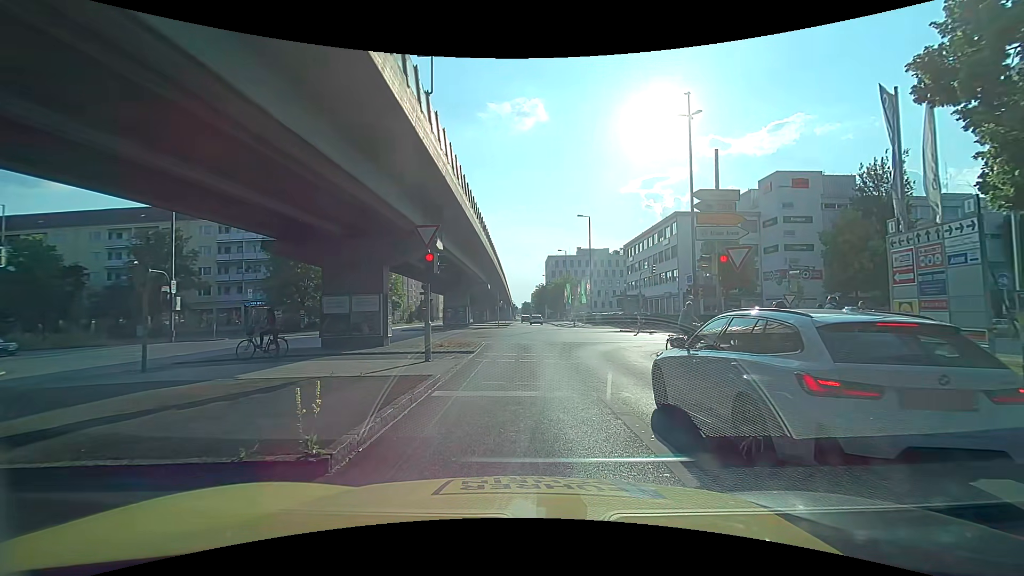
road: primary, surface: asphalt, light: Day
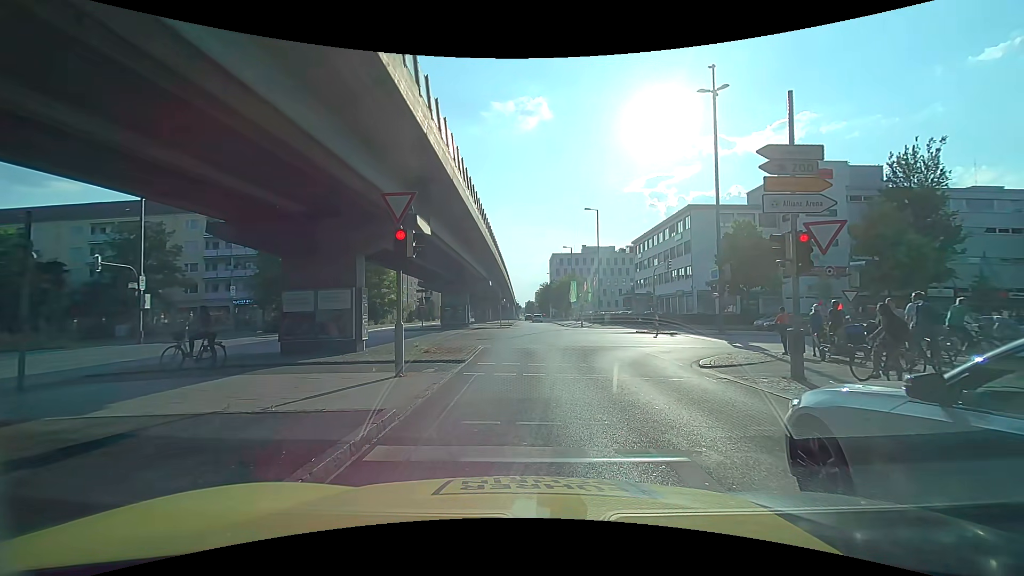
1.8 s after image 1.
(+0.1, +3.8) m; +2°
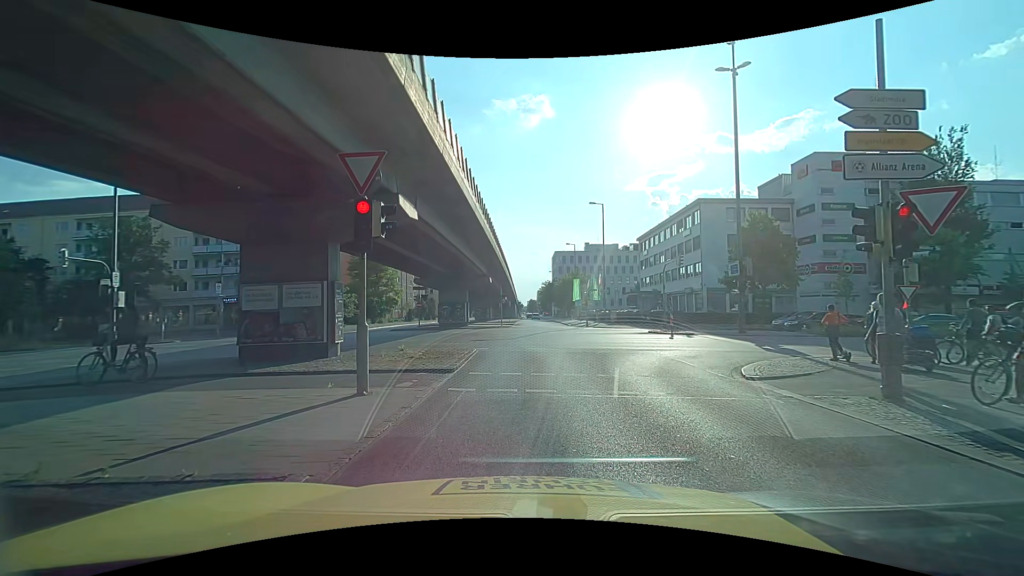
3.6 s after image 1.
(0.0, +2.5) m; 0°
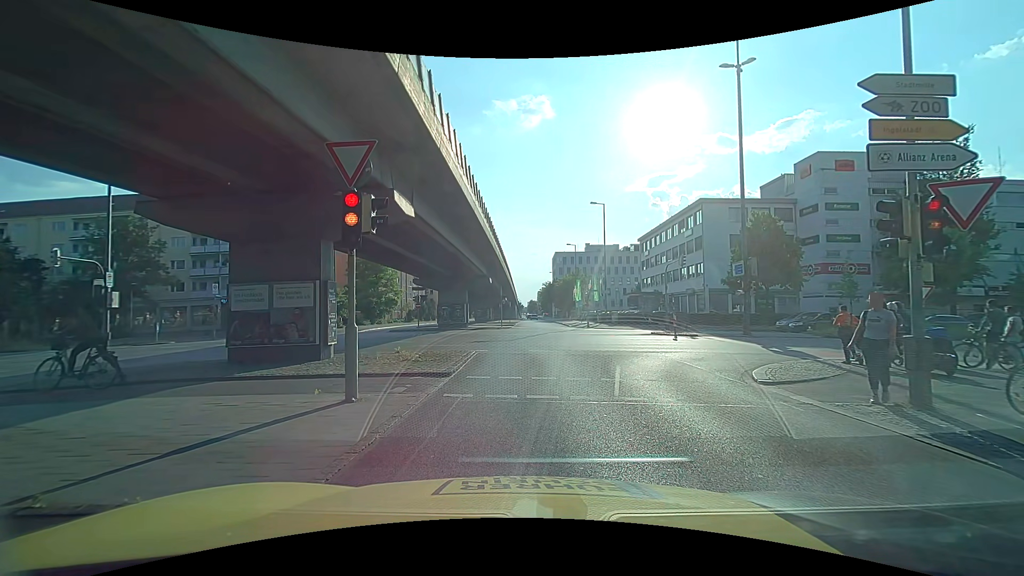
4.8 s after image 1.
(0.0, +0.5) m; 0°
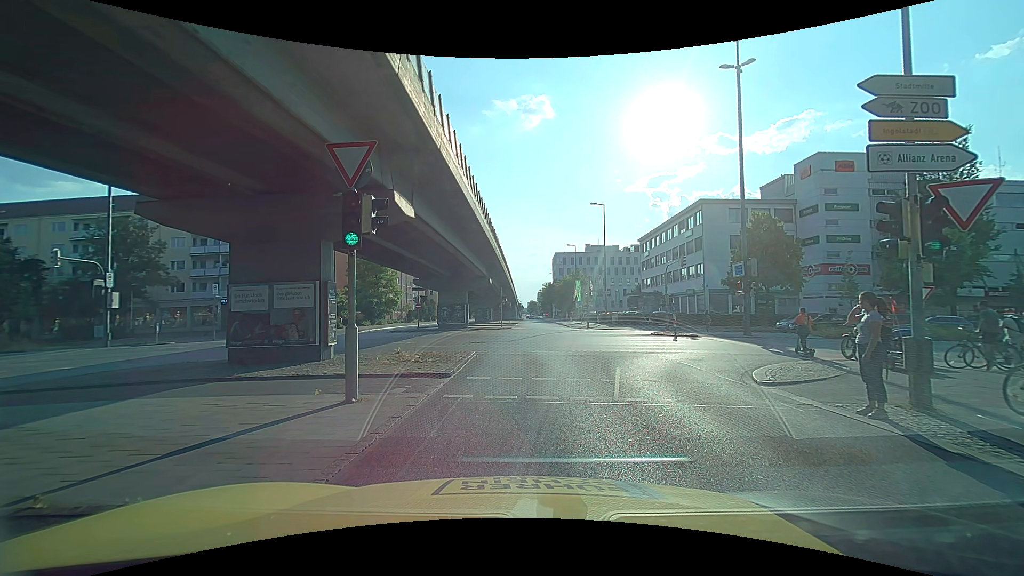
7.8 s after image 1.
(0.0, +0.1) m; 0°
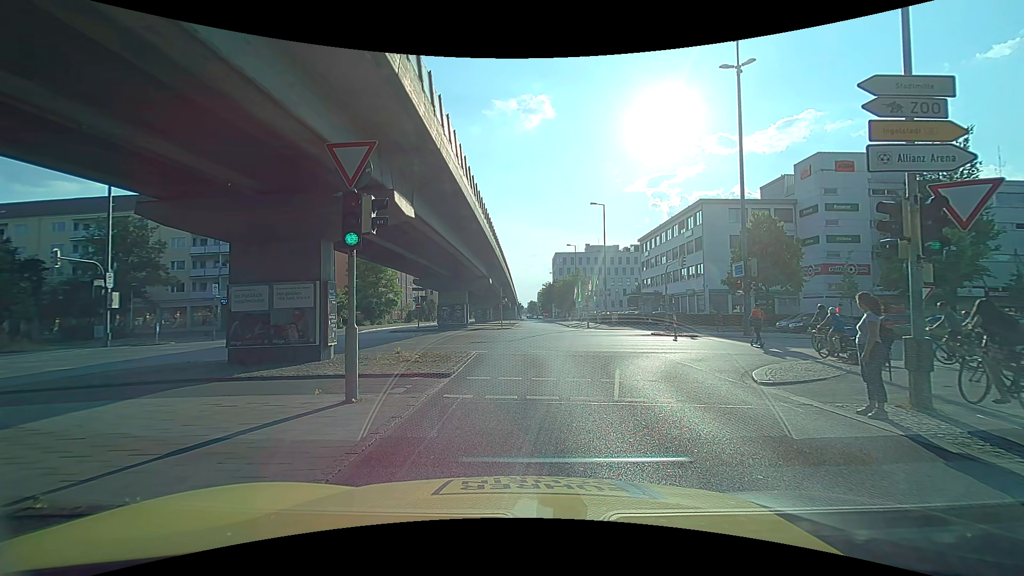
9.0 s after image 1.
(0.0, 0.0) m; 0°
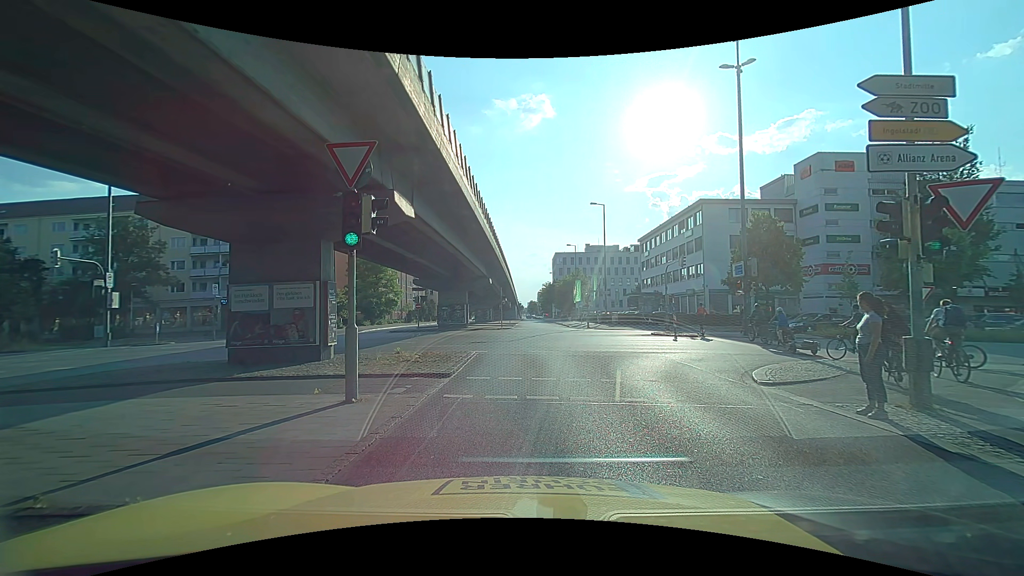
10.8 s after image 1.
(0.0, 0.0) m; 0°
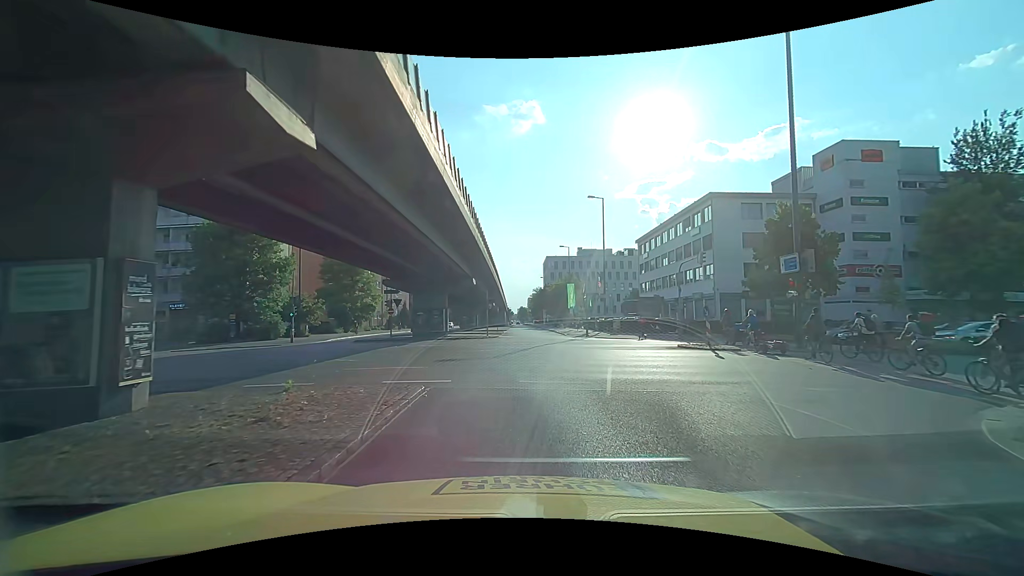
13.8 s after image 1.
(0.0, +7.3) m; 0°
